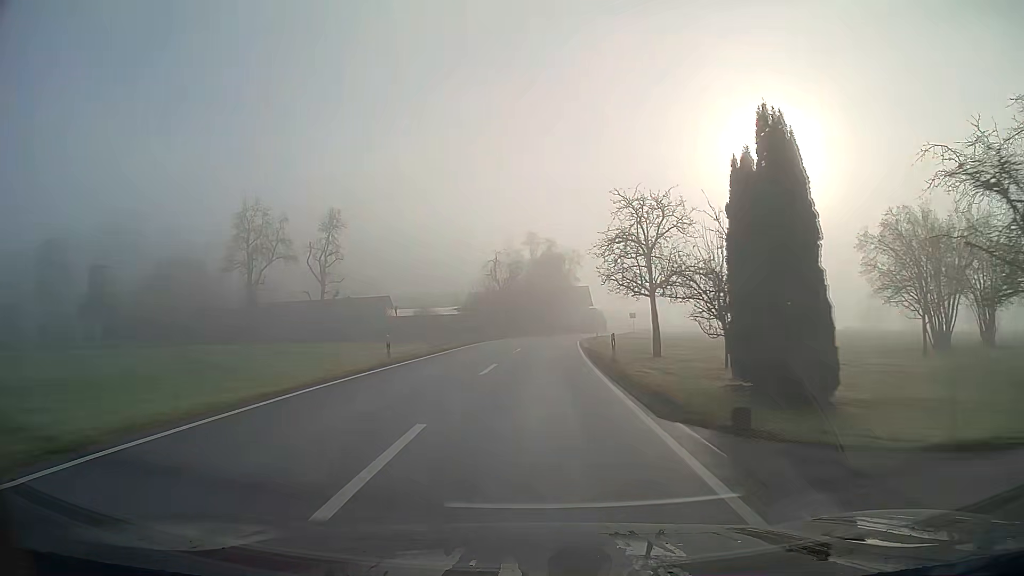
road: secondary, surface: asphalt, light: Day
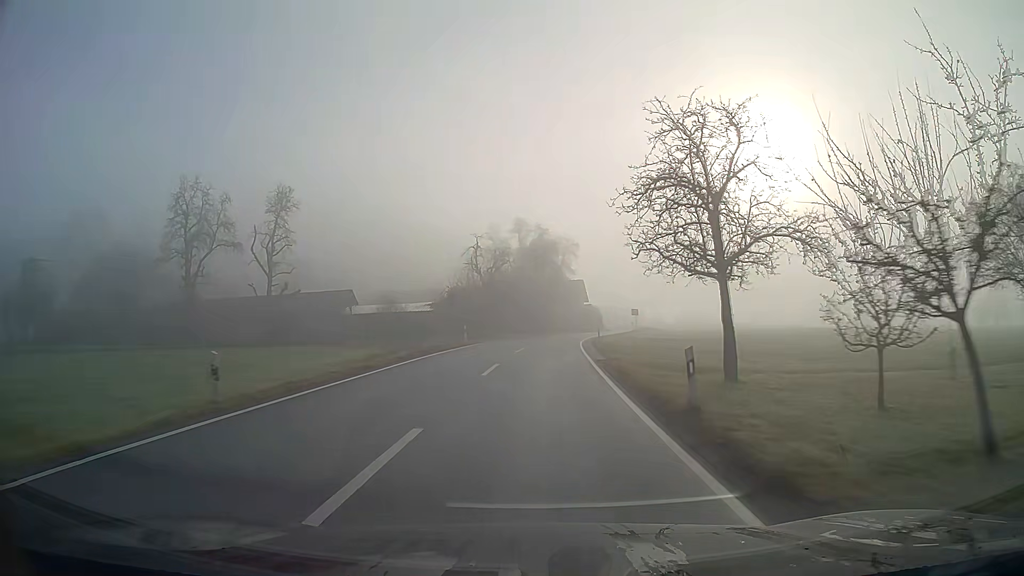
(+0.1, +12.3) m; +1°
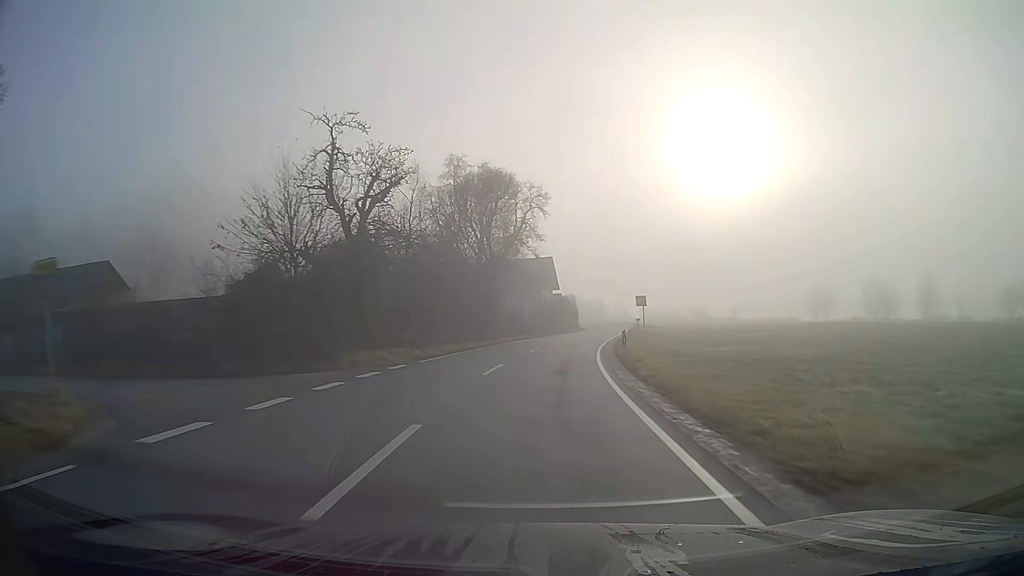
(+1.1, +35.7) m; +4°
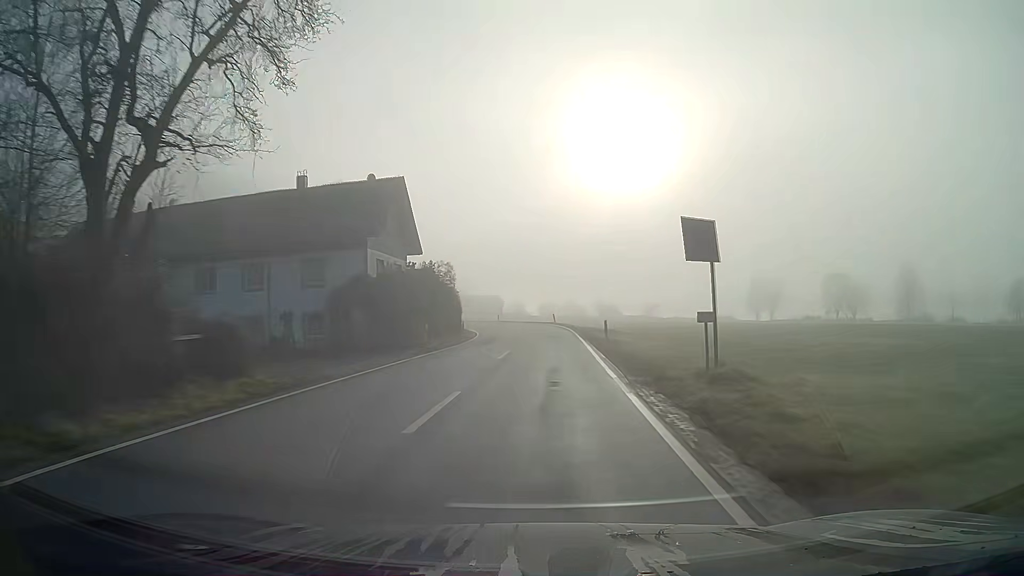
(+3.4, +44.3) m; +8°
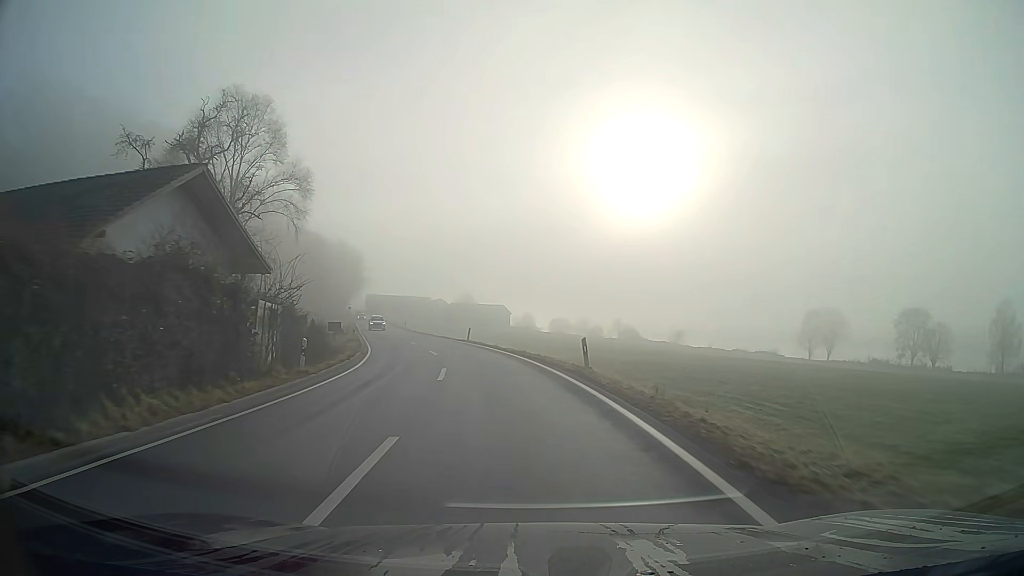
(0.0, +39.4) m; -3°
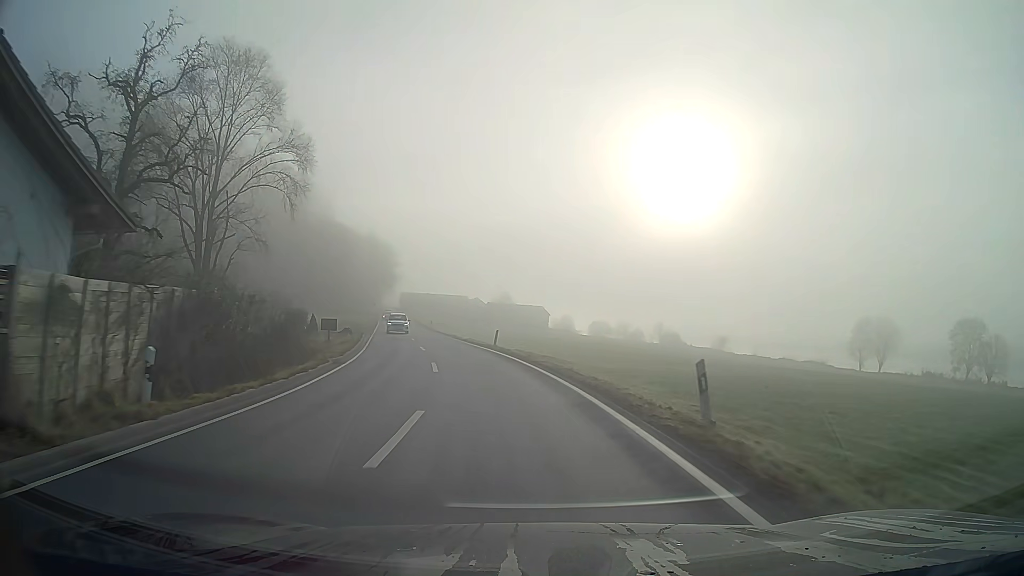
(-0.3, +9.8) m; -4°
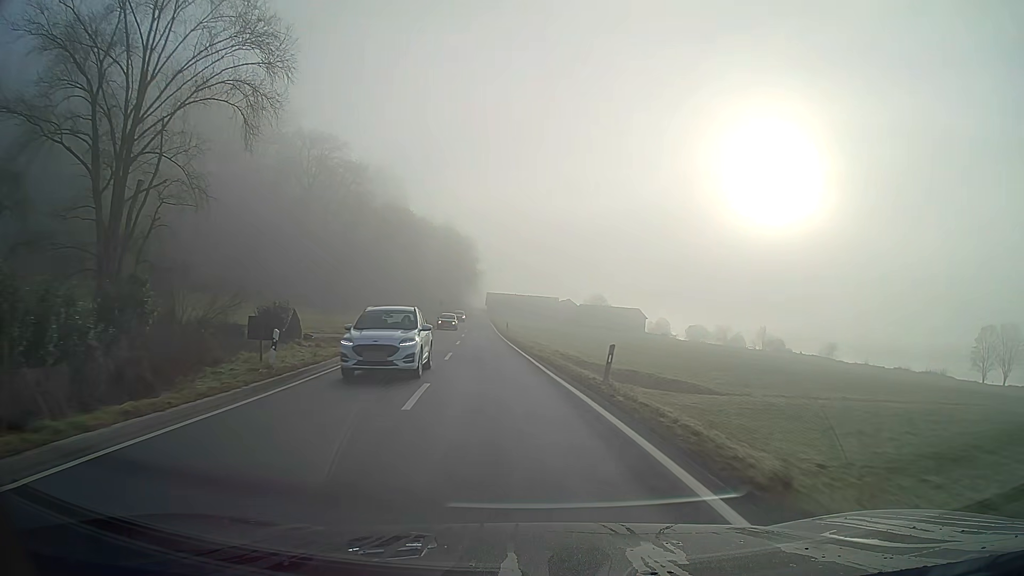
(-1.3, +20.3) m; -7°
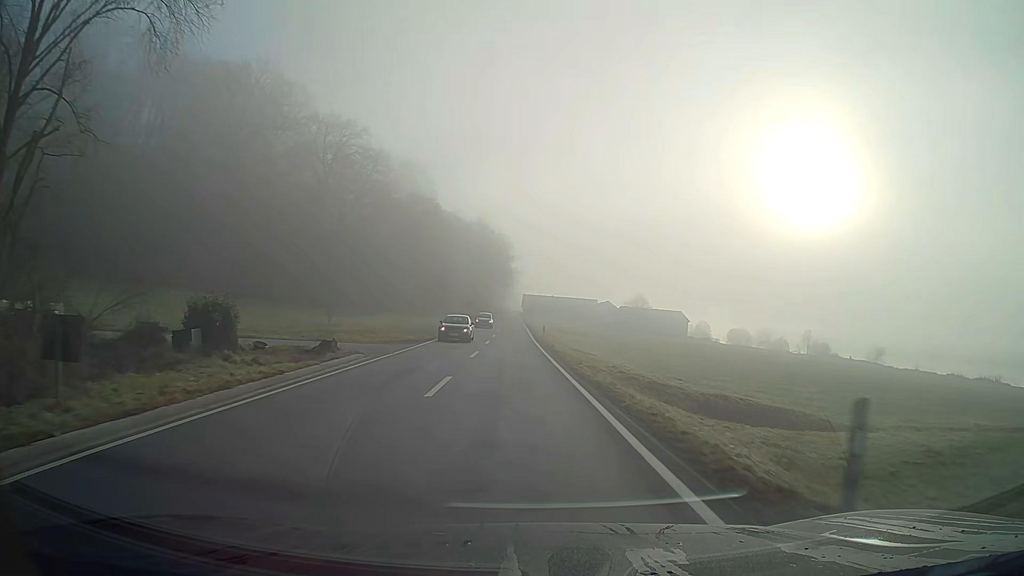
(-0.2, +10.5) m; -2°
